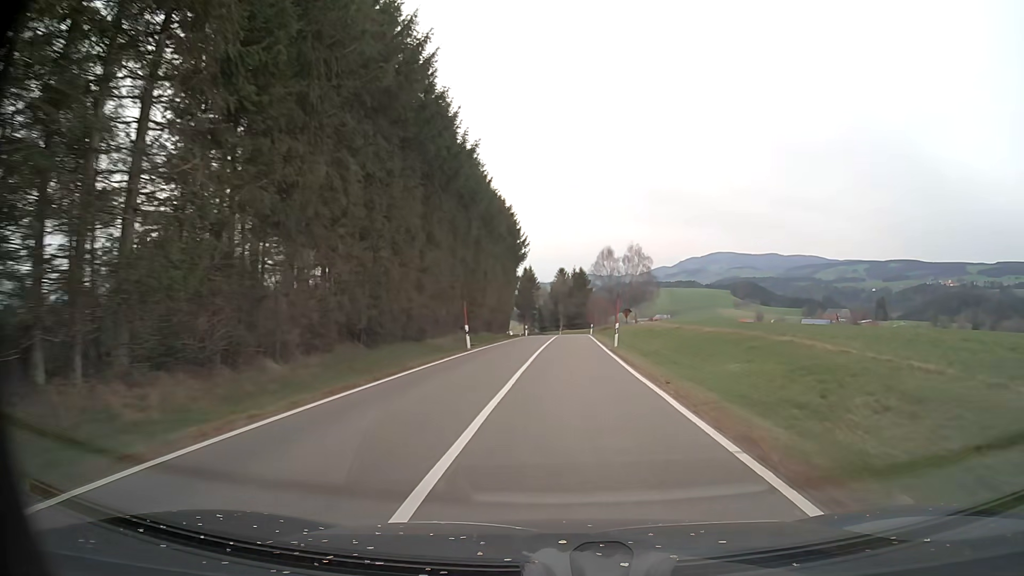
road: tertiary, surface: asphalt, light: Day
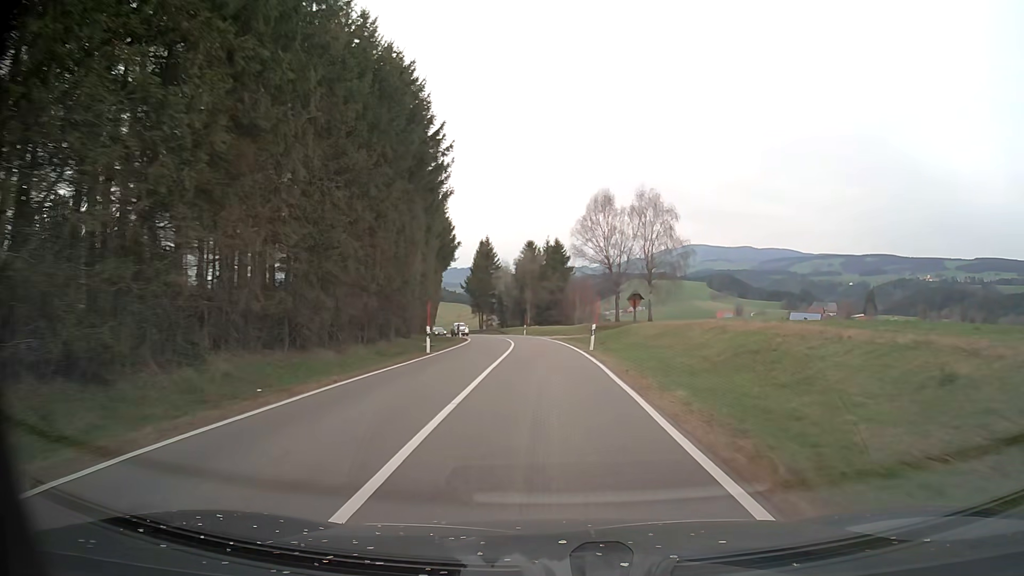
(+1.1, +41.7) m; +2°
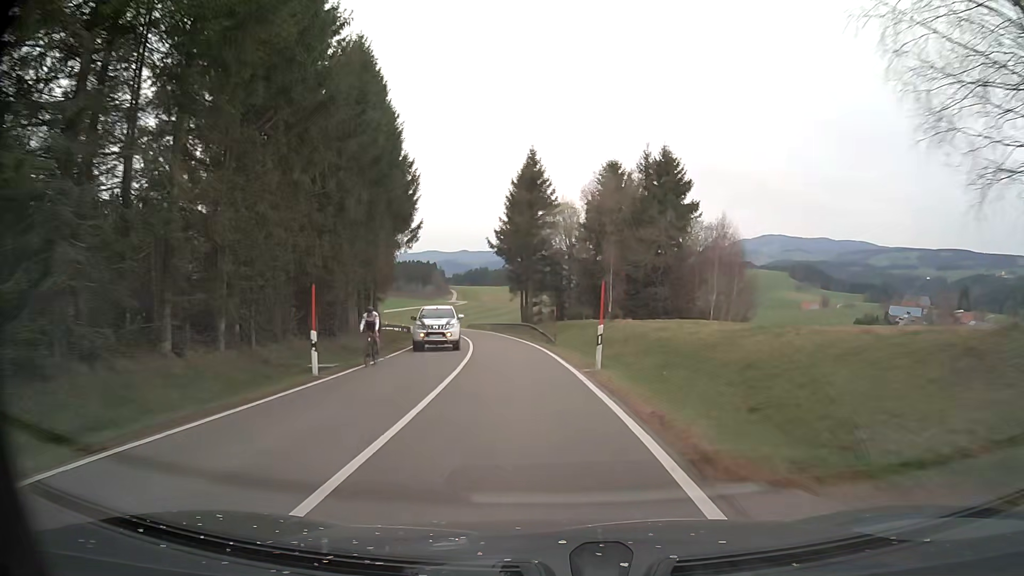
(-1.8, +53.1) m; -6°
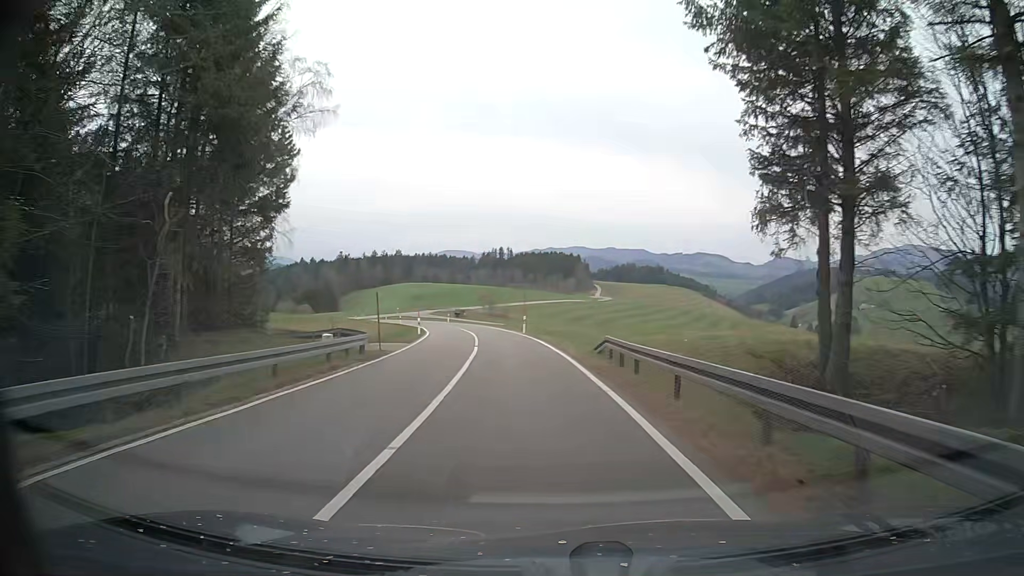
(-5.9, +52.8) m; -12°
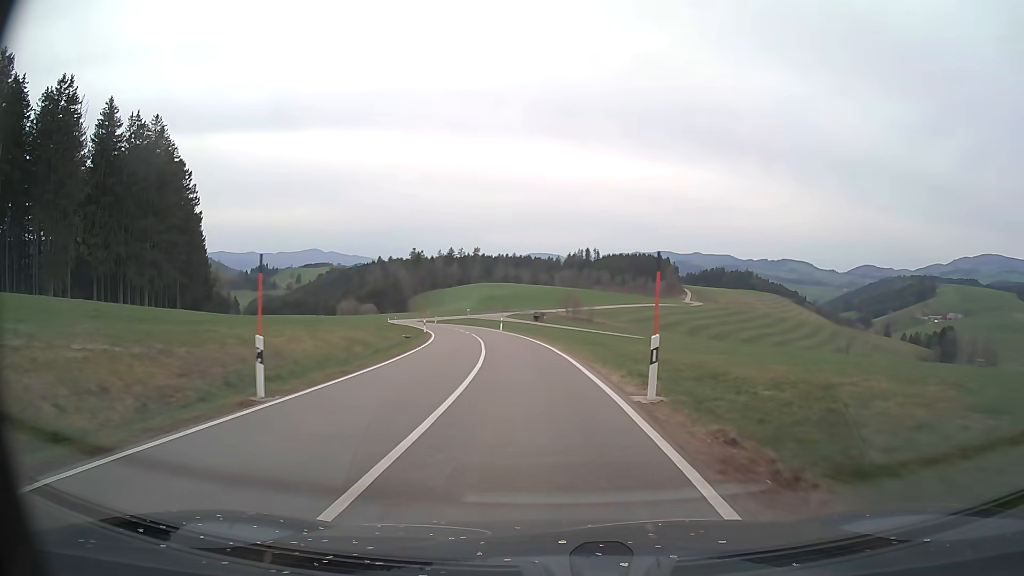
(-1.8, +31.1) m; -7°
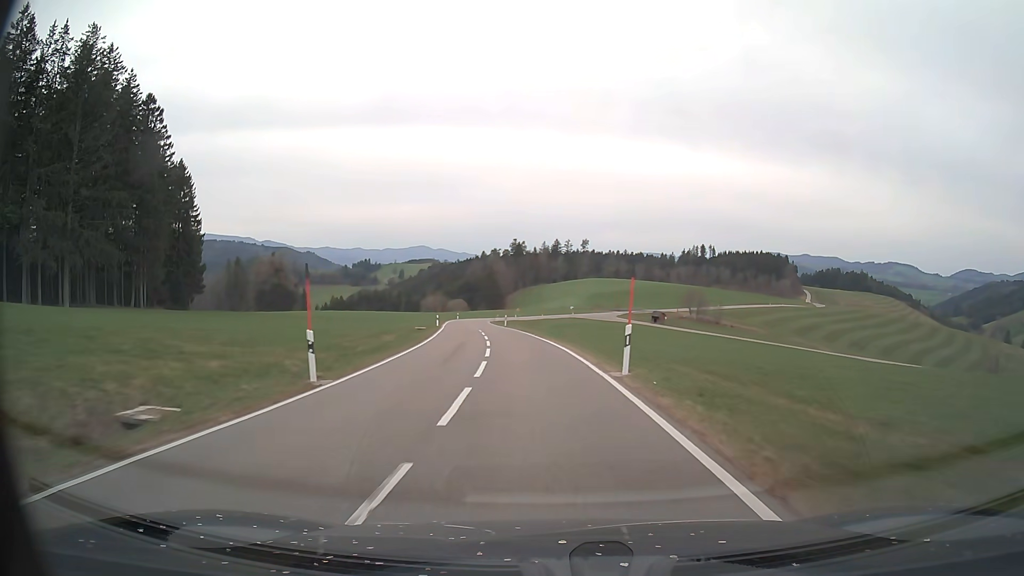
(-3.6, +42.5) m; -10°
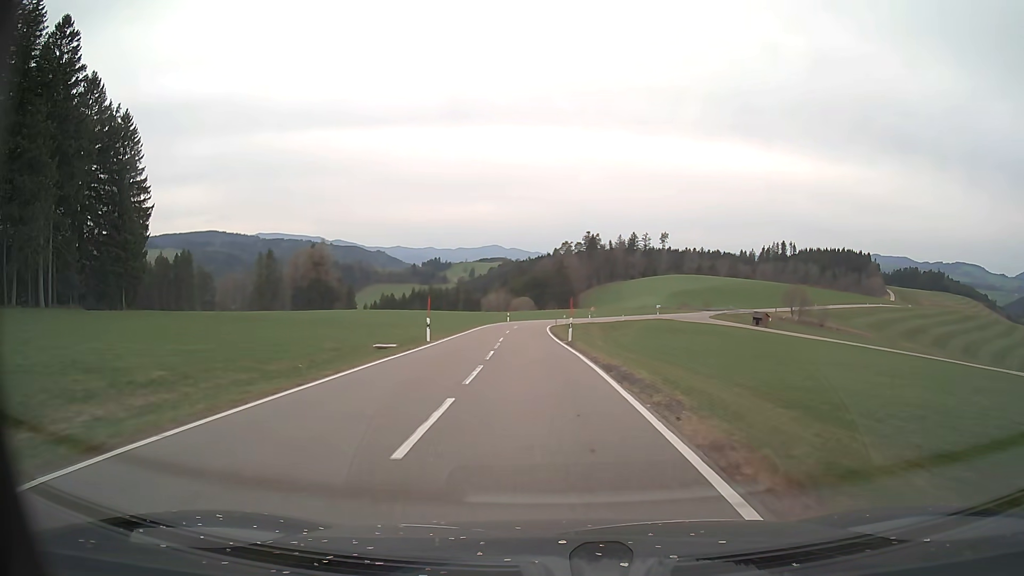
(-1.8, +33.1) m; -6°
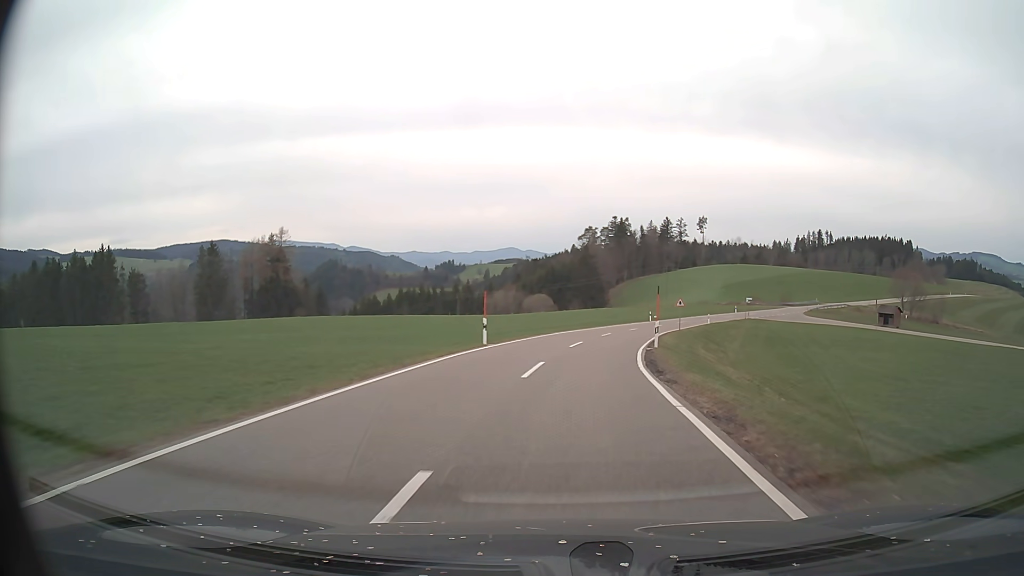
(-2.2, +54.1) m; -2°
(0, +10) (+1, +20) (+2, +30) (+4, +40) (+7, +49) (+9, +59) (+13, +68) (+17, +78) (+21, +87) (+26, +95) m
